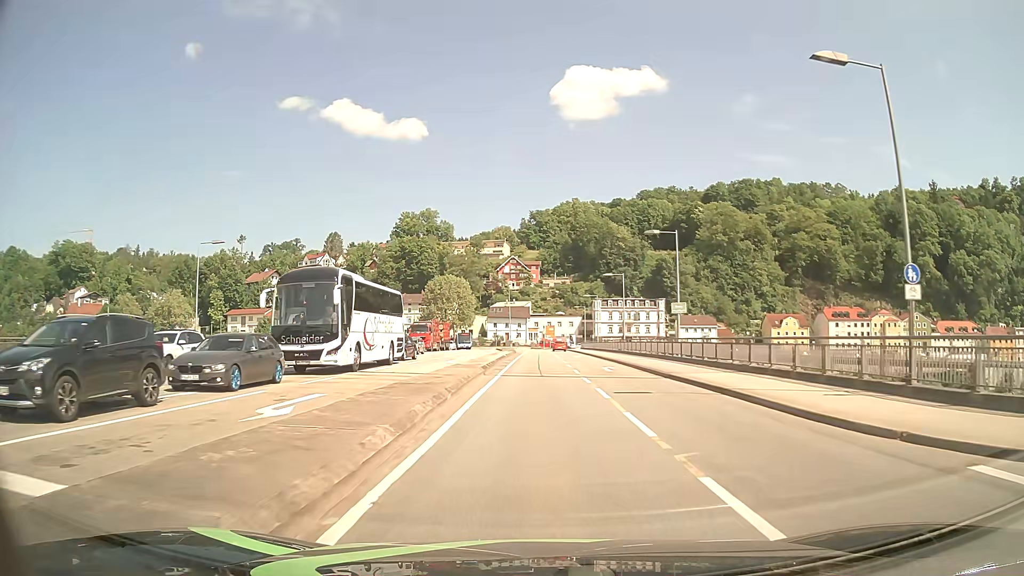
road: primary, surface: asphalt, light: Day
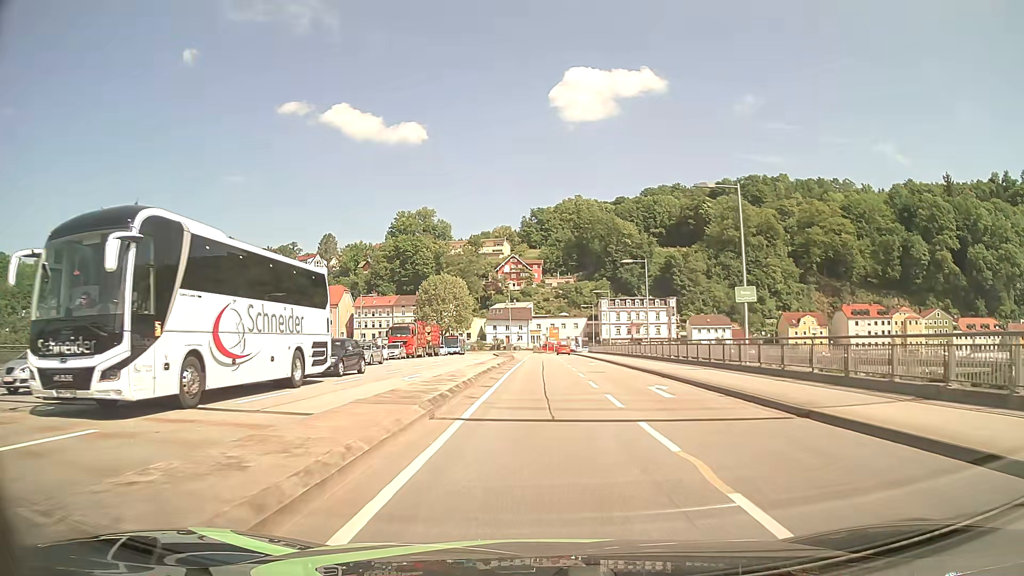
(0.0, +12.8) m; 0°
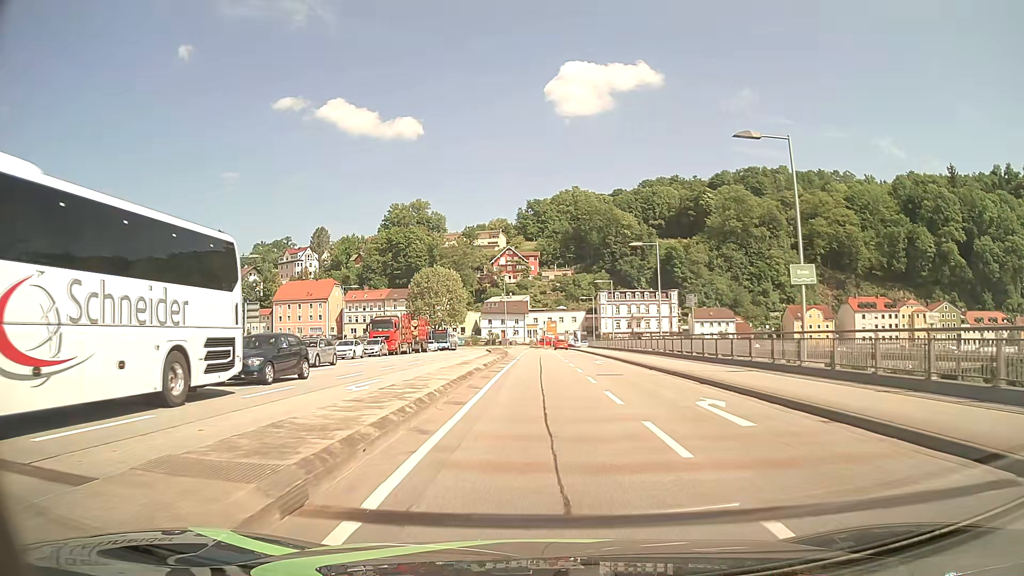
(0.0, +6.6) m; 0°
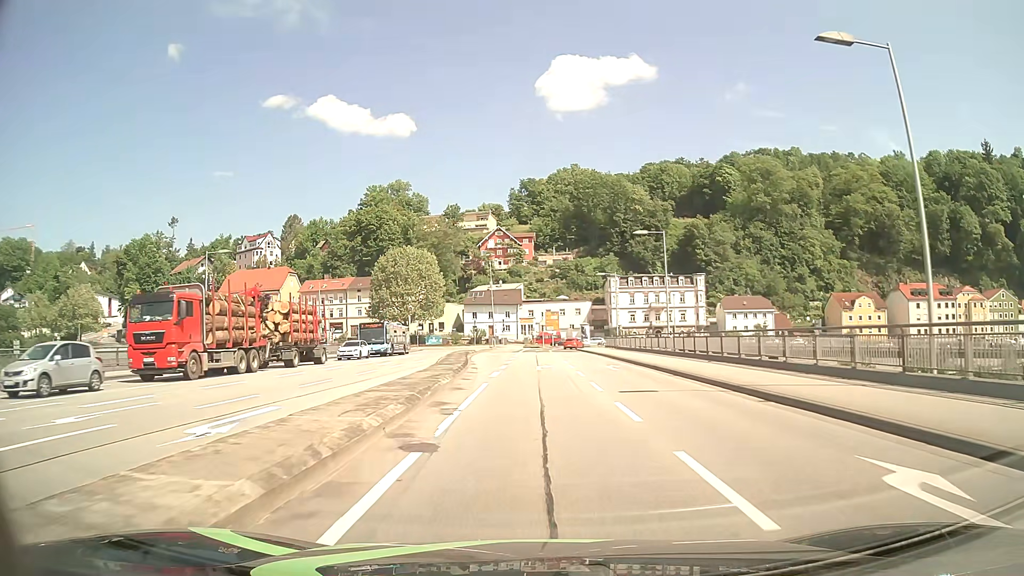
(+0.1, +33.1) m; +1°
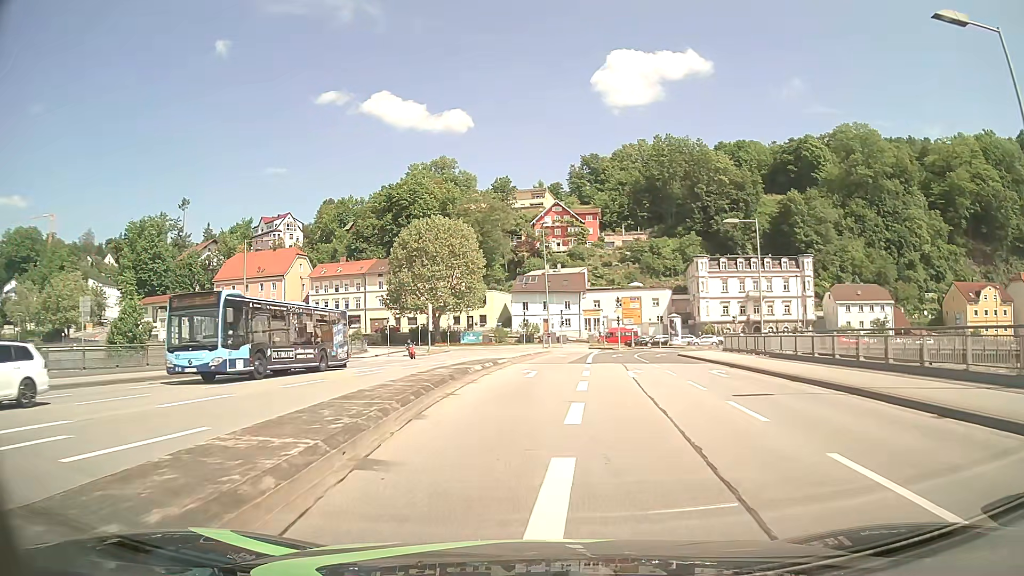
(-1.0, +30.3) m; -5°
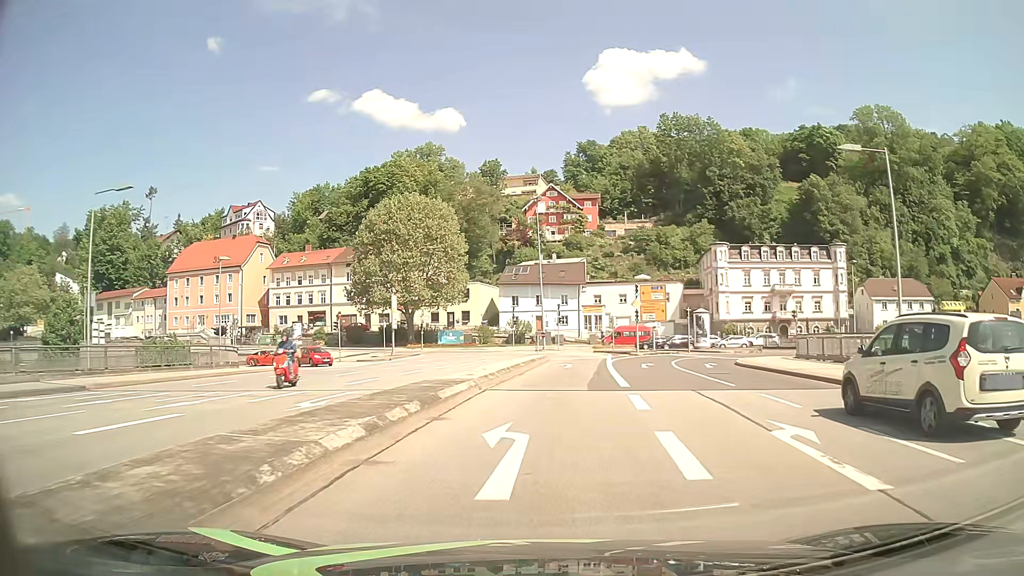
(-0.1, +15.8) m; +1°
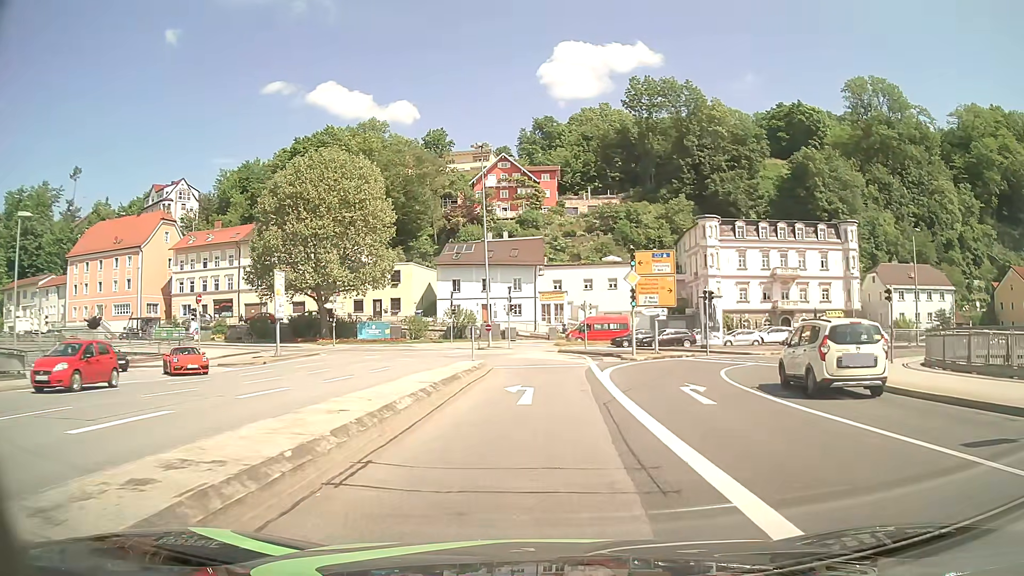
(+0.5, +17.9) m; +3°
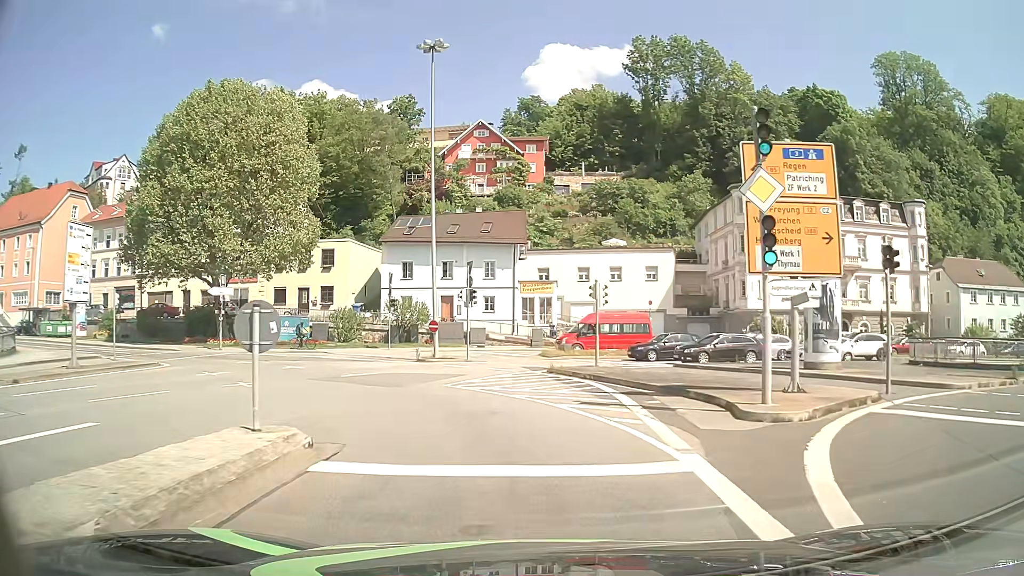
(+0.5, +20.0) m; +2°
(-1, +10) (-5, +19) (-12, +27) (-20, +32) (-29, +35) (-39, +38) (-49, +40) (-59, +42) (-68, +44) (-78, +46) m
